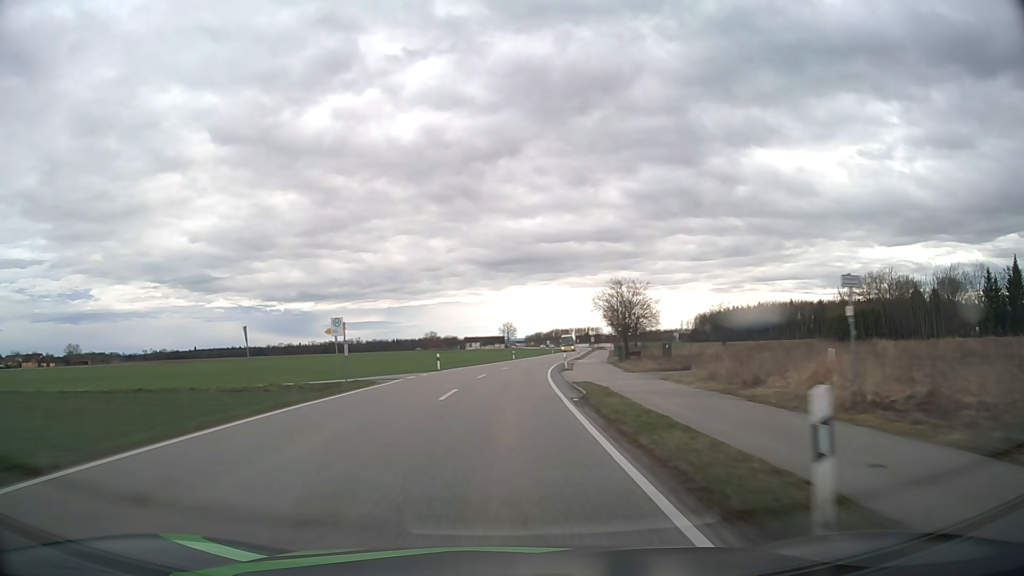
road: tertiary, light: Day
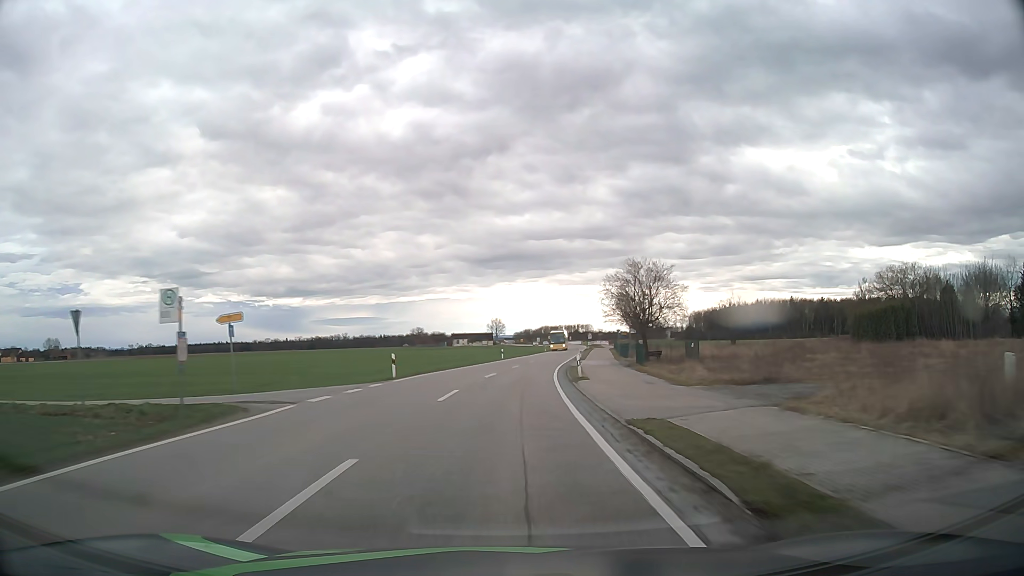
(+0.1, +13.0) m; +1°
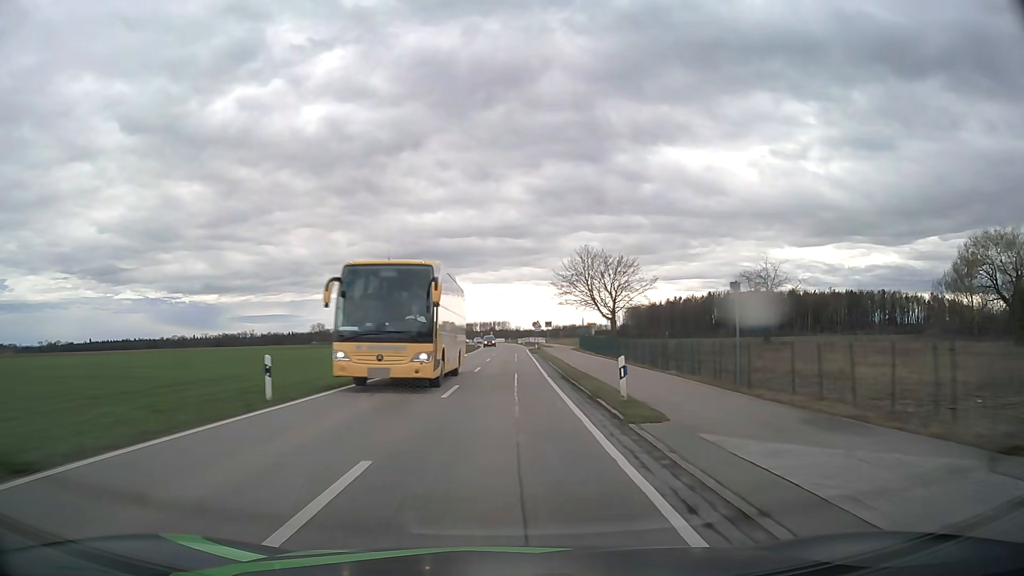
(+2.9, +51.3) m; +7°
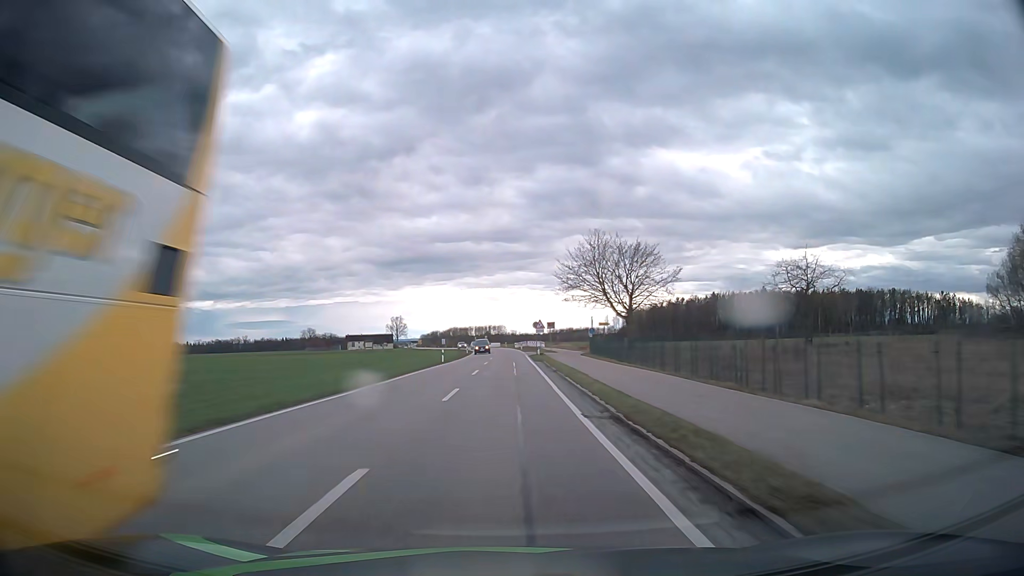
(+0.1, +12.7) m; +1°
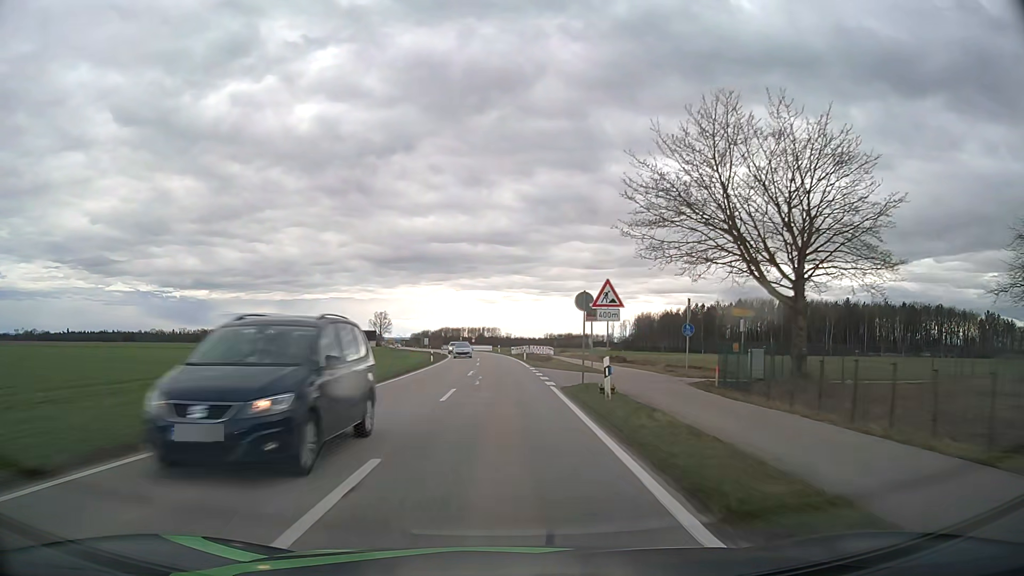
(+0.1, +37.7) m; 0°
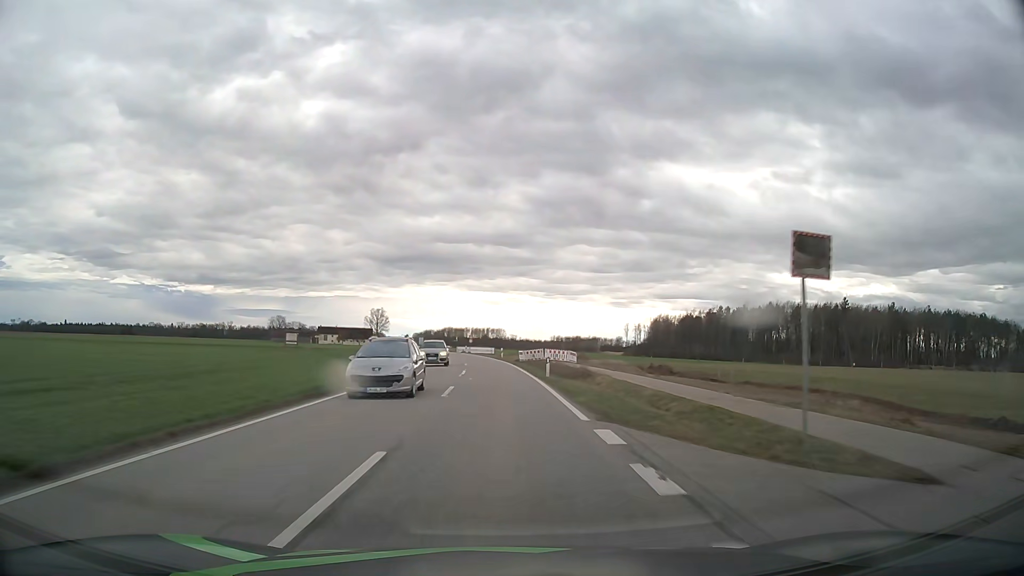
(0.0, +24.8) m; 0°
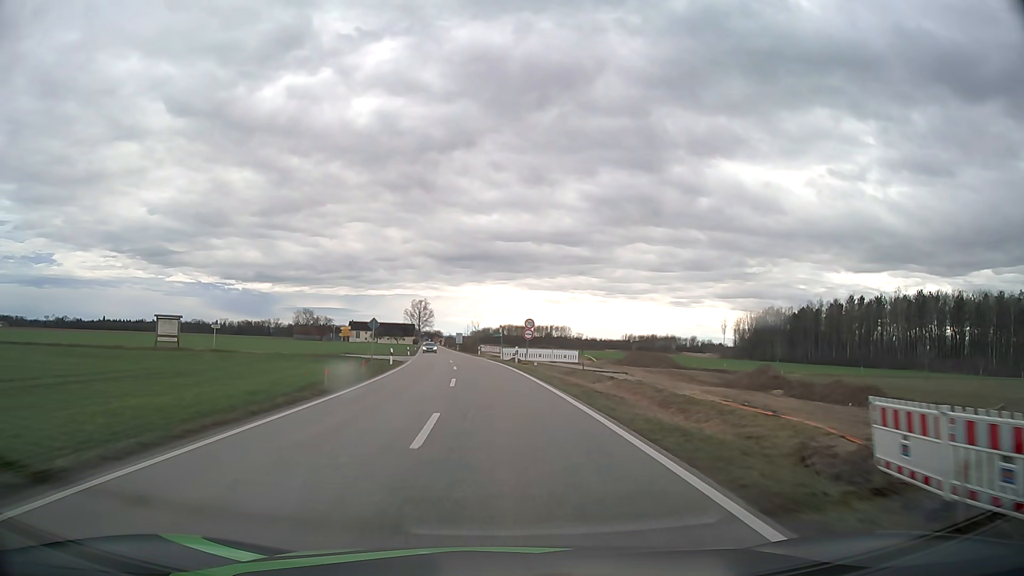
(-2.4, +59.6) m; -5°
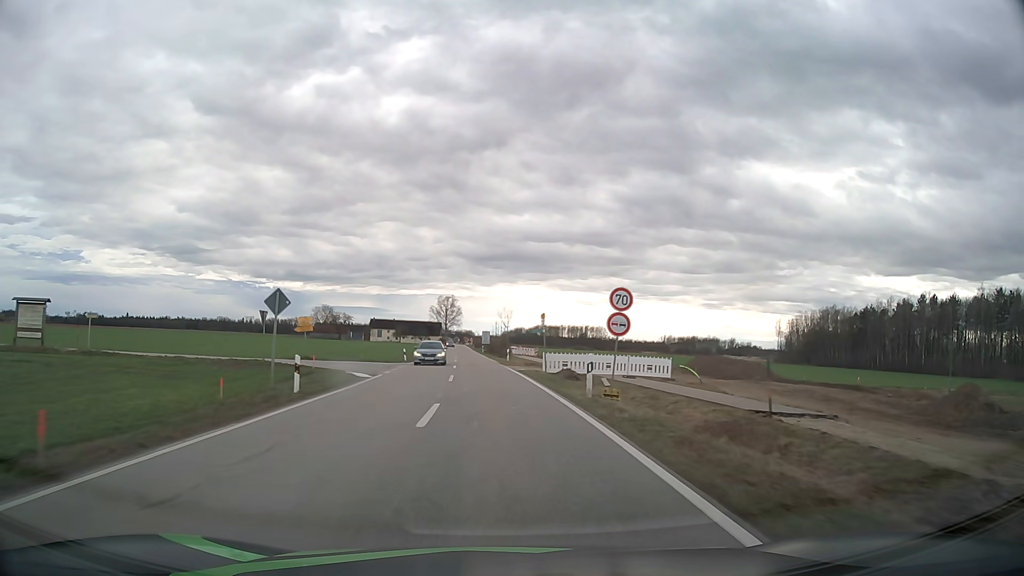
(-0.6, +22.7) m; -3°
(0, +10) (0, +20) (-1, +30) (-1, +40) (-2, +50) (-3, +60) (-3, +70) (-4, +80) (-5, +90) (-6, +100) m
